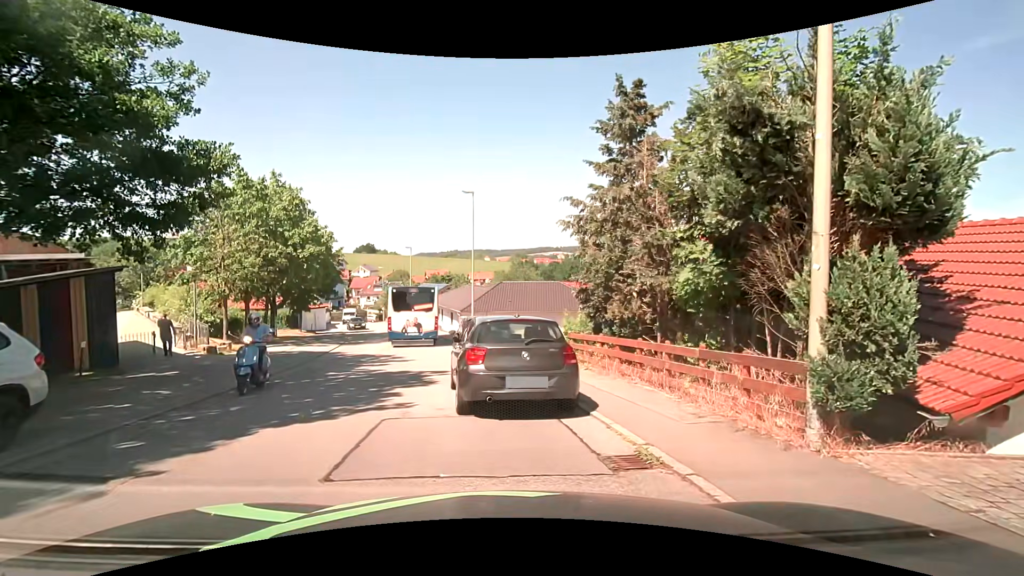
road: residential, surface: asphalt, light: Day
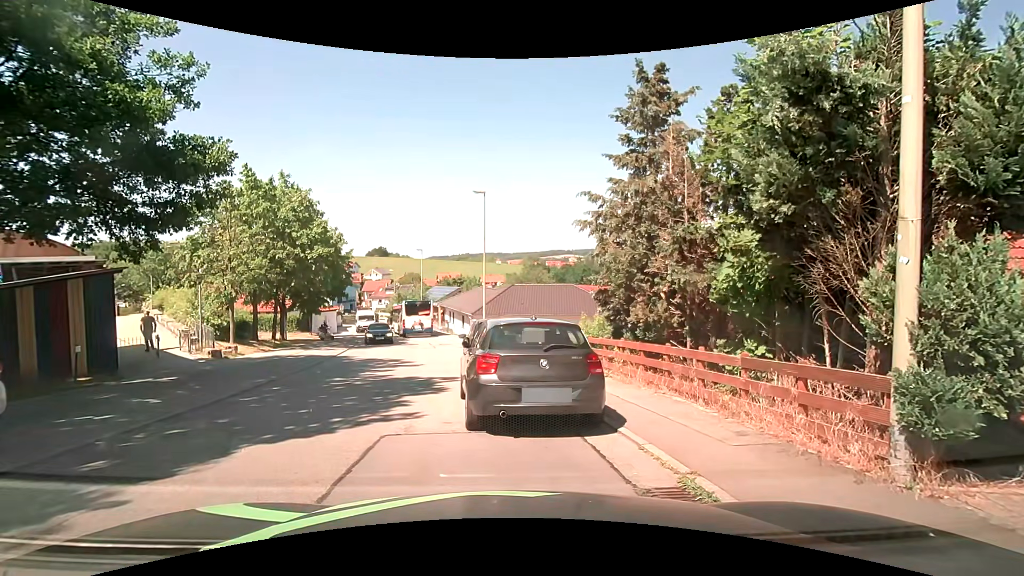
(0.0, +0.9) m; 0°
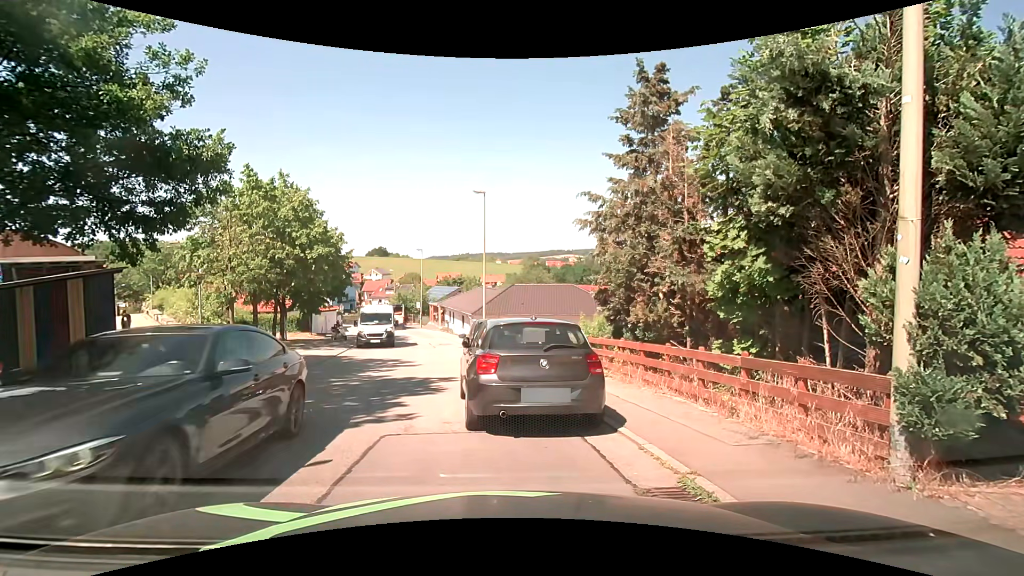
(0.0, 0.0) m; 0°
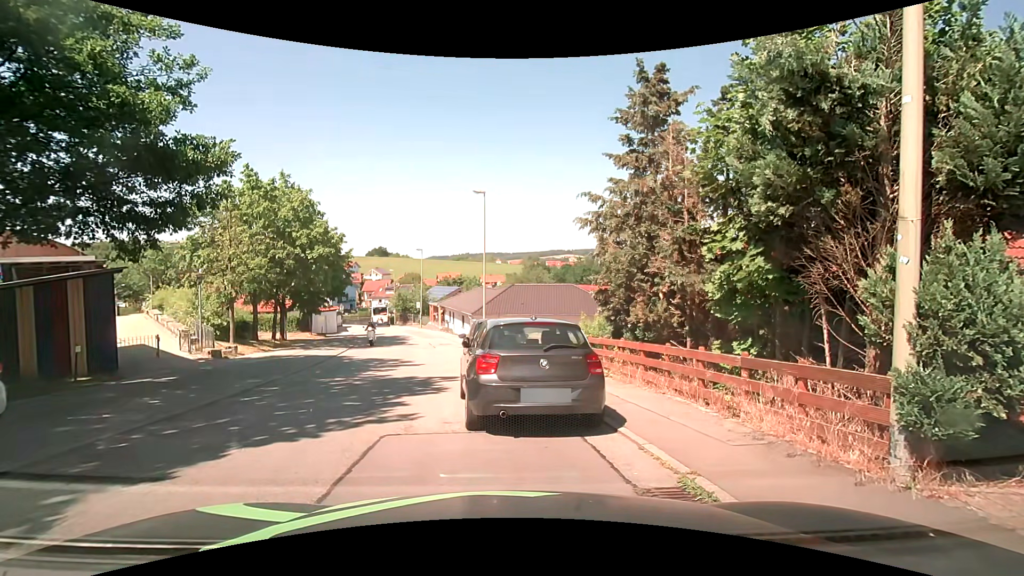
(0.0, 0.0) m; 0°
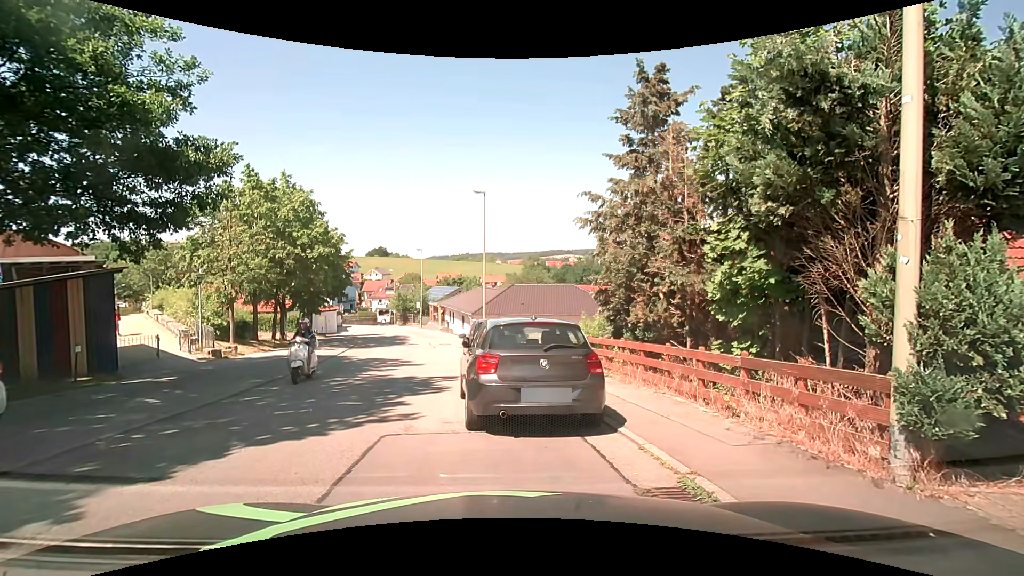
(0.0, 0.0) m; 0°
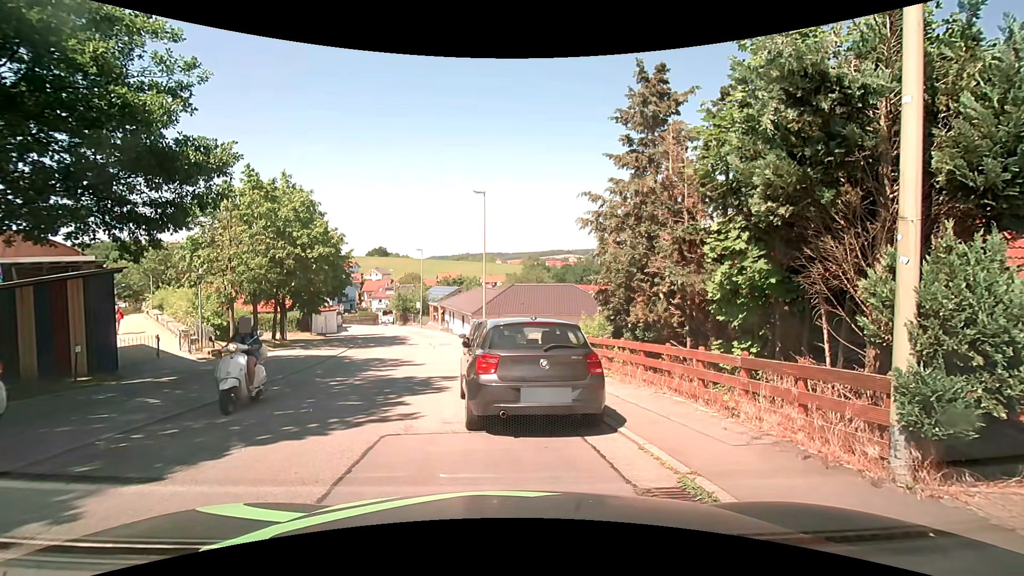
(0.0, 0.0) m; 0°
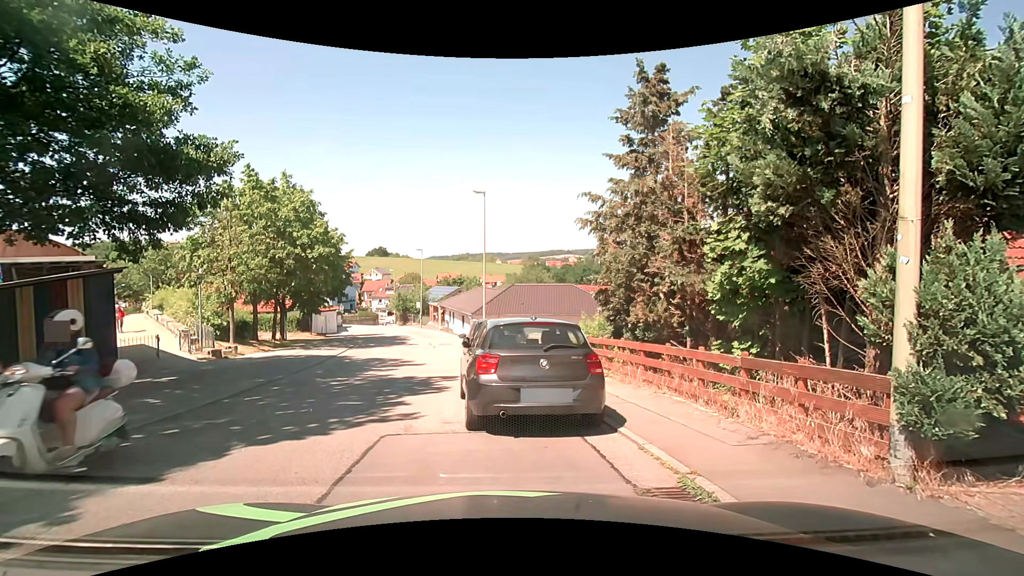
(0.0, 0.0) m; 0°
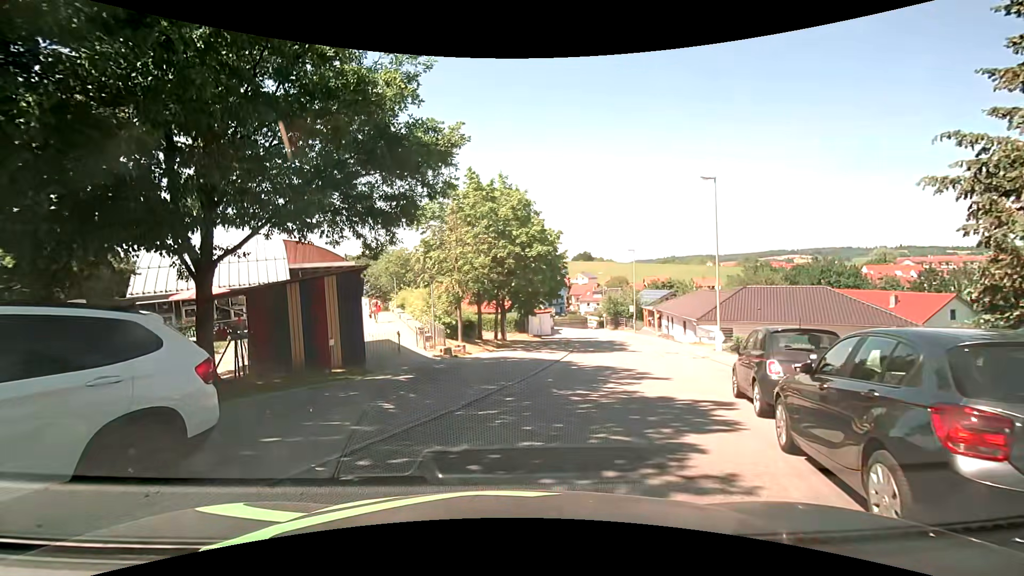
(-0.8, +2.9) m; -25°
(+1, +10) (+3, +20) (+5, +29) (+7, +39) (+8, +49) (+8, +59) (+9, +69) (+9, +79) (+10, +89) (+12, +99) m
